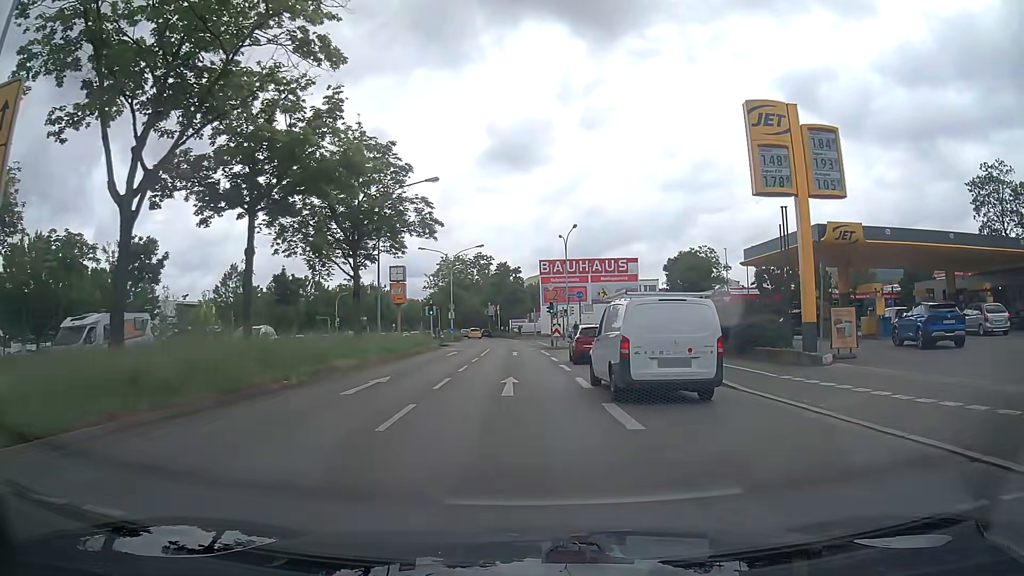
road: primary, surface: asphalt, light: Day
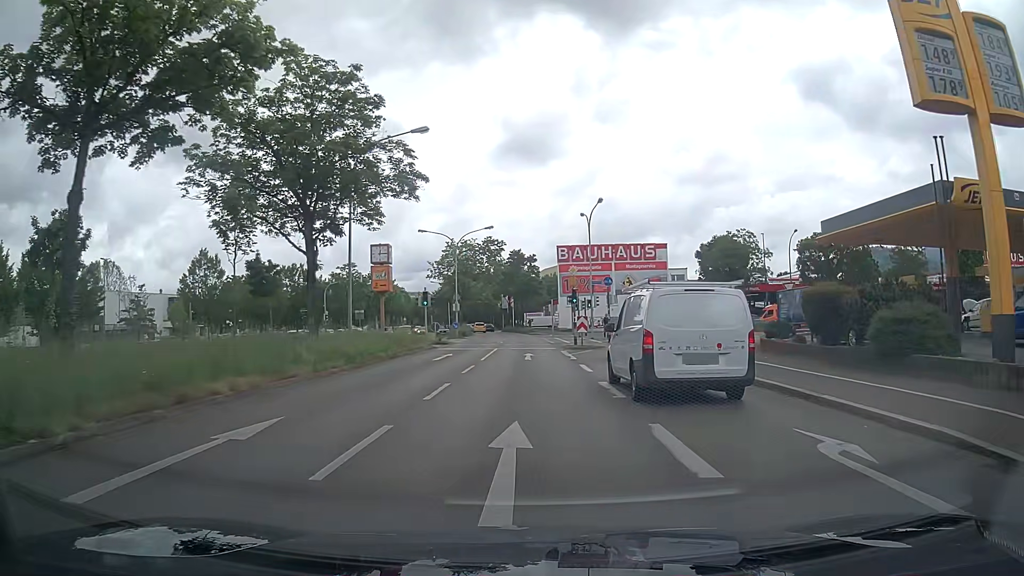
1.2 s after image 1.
(-0.1, +9.3) m; -1°
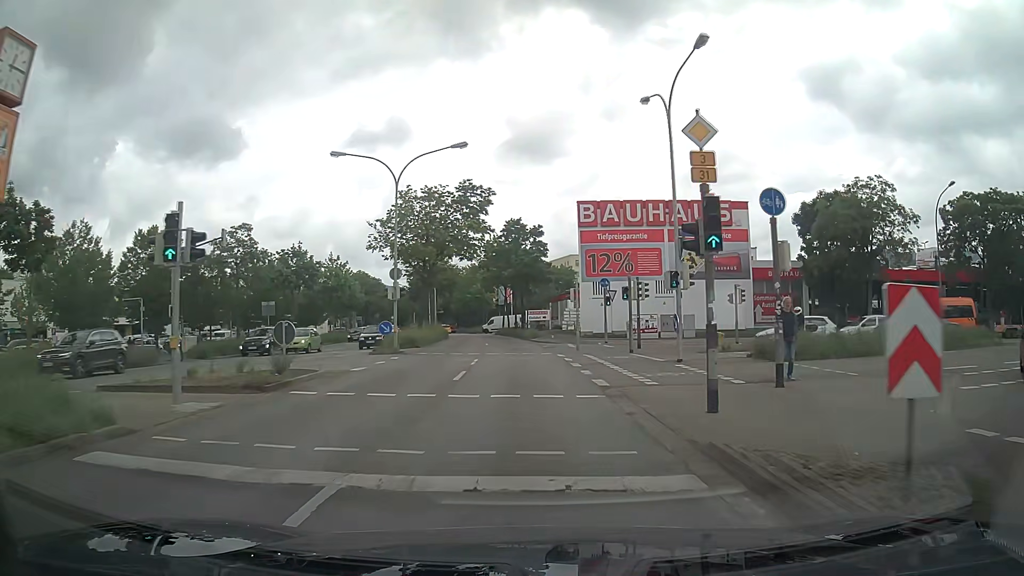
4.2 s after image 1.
(0.0, +28.7) m; 0°
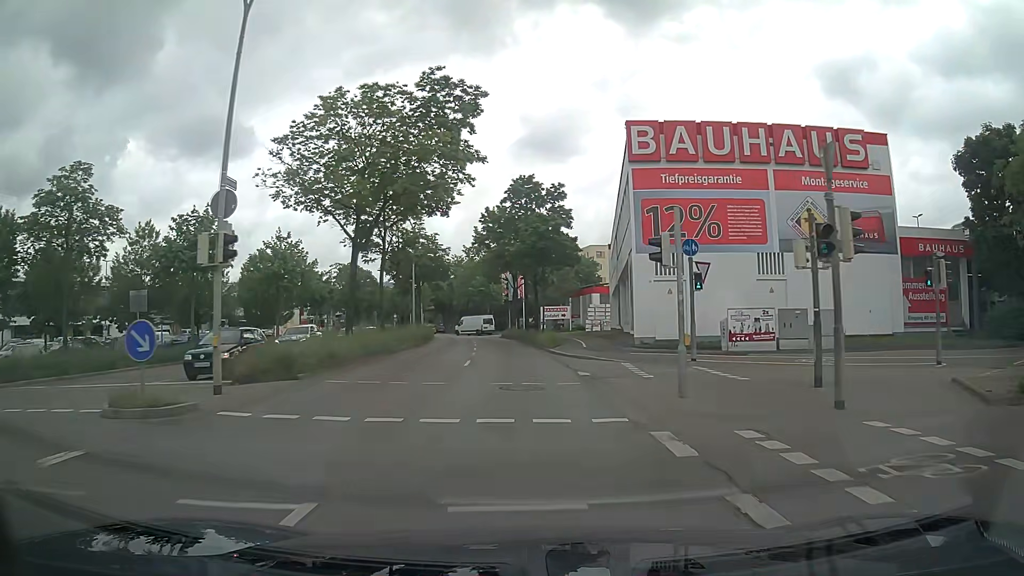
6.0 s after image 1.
(-0.2, +19.6) m; -1°
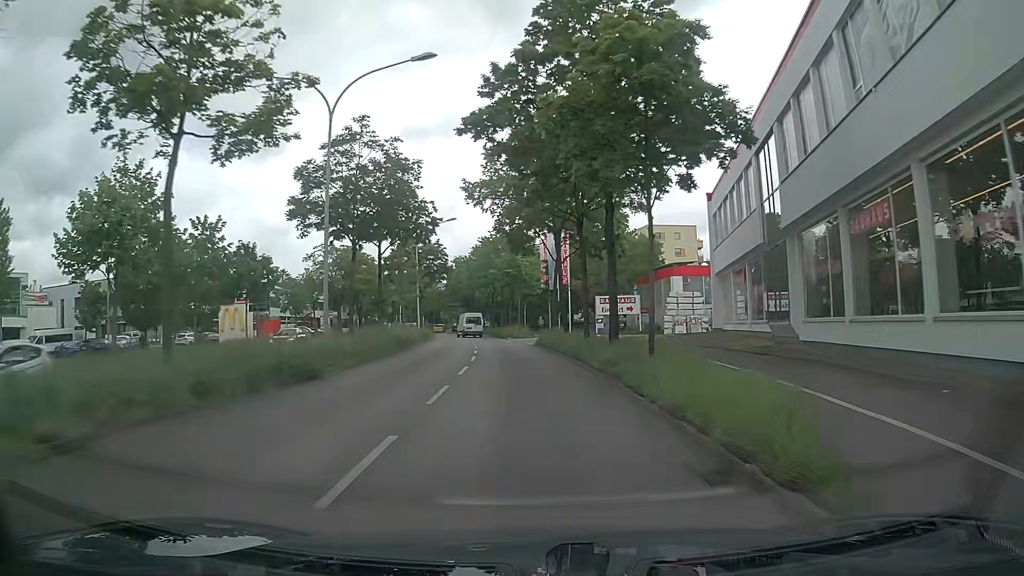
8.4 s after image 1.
(-0.9, +27.7) m; -4°
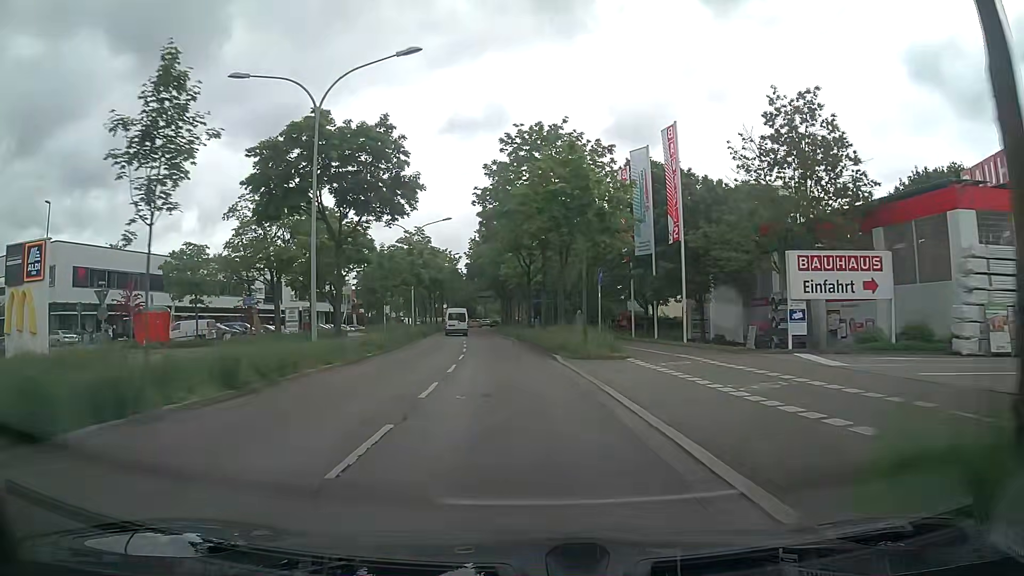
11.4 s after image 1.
(-0.9, +35.6) m; -2°
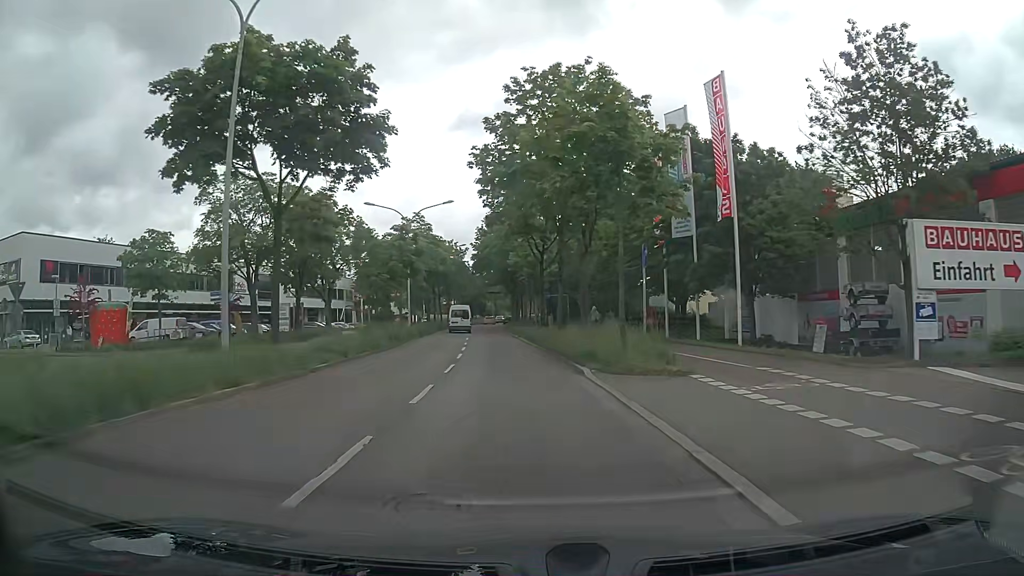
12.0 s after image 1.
(-0.2, +7.1) m; -2°
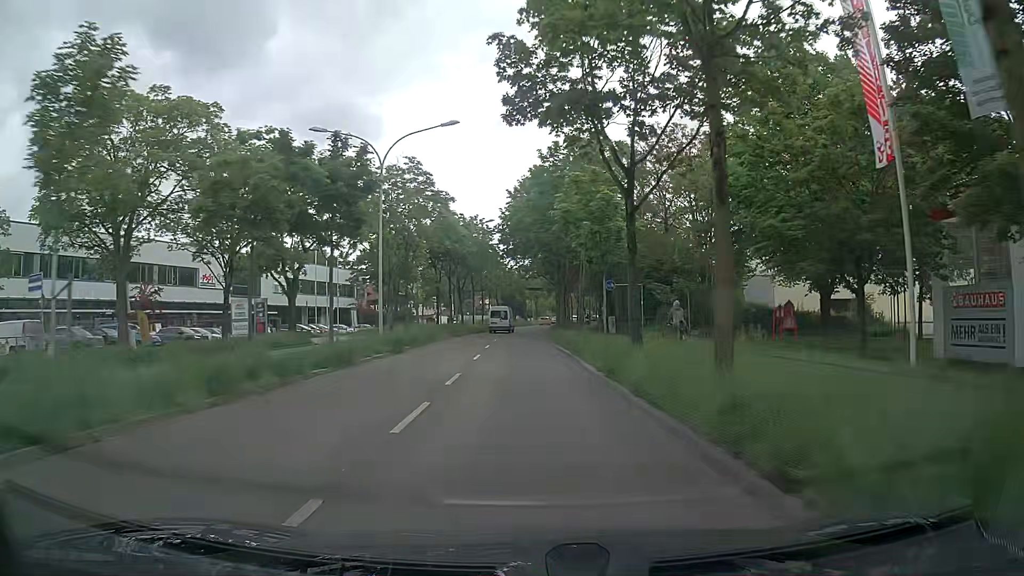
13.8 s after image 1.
(-0.7, +20.9) m; -4°
